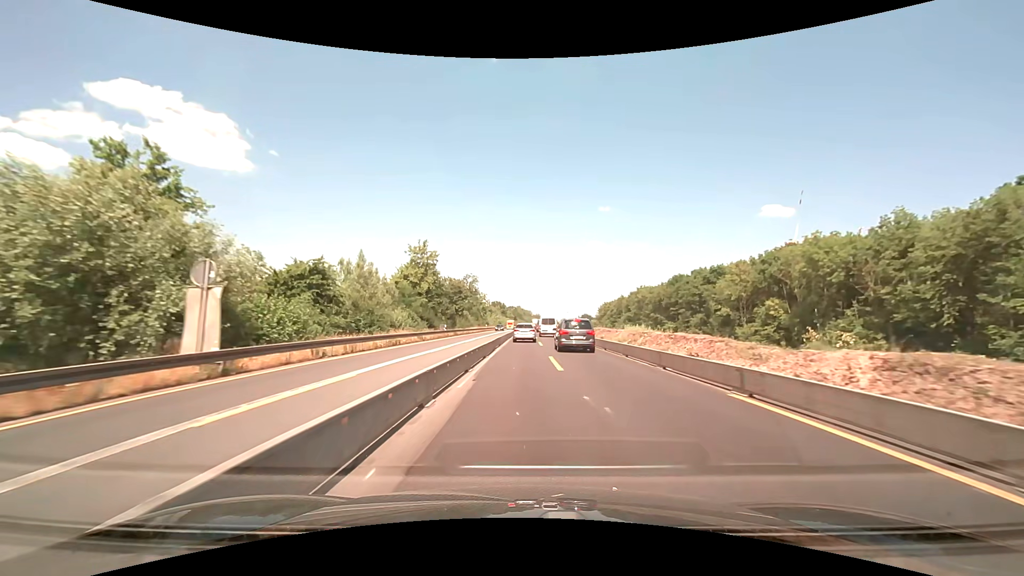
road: motorway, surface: concrete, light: Day
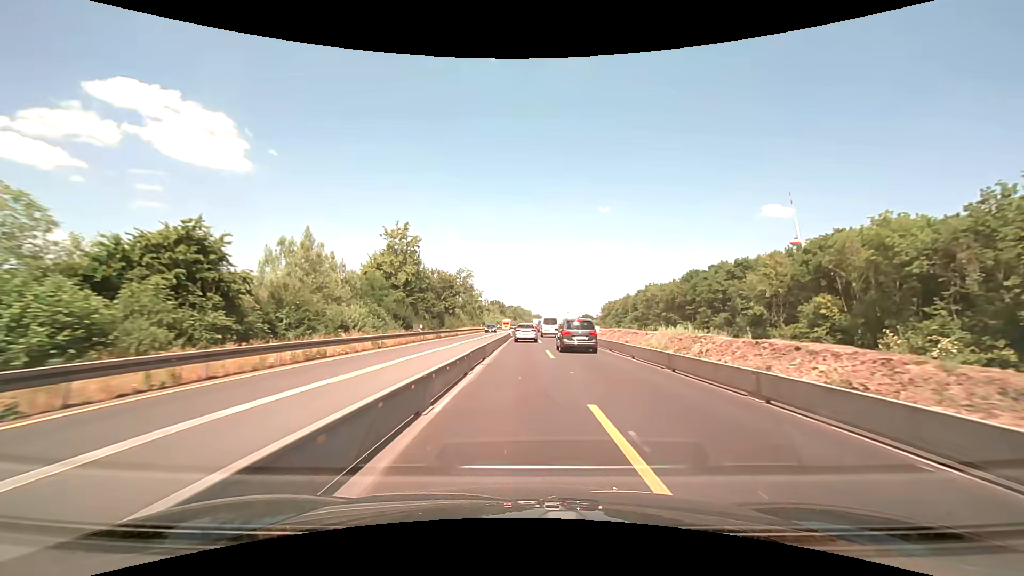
(0.0, +12.8) m; 0°
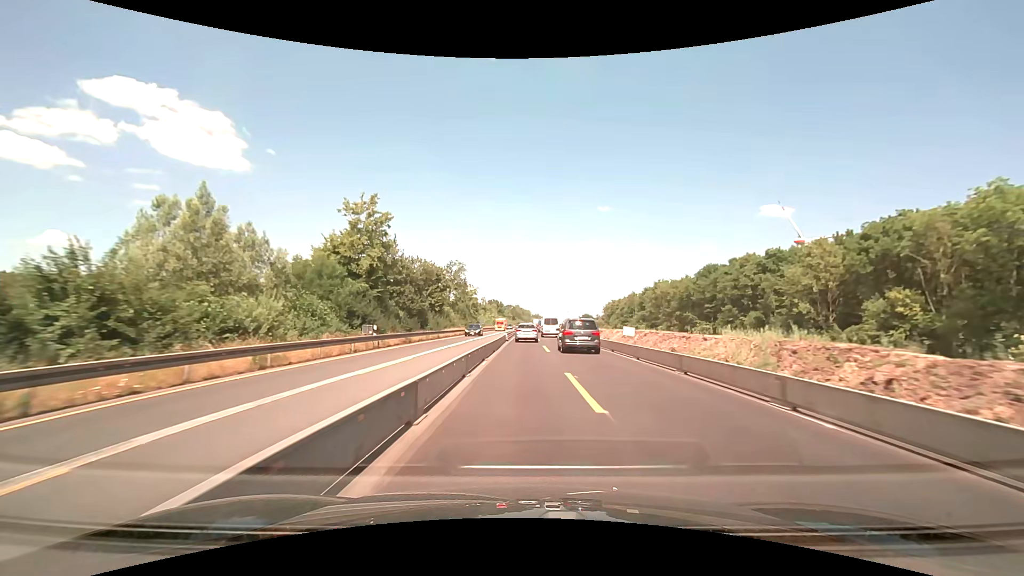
(0.0, +12.8) m; 0°
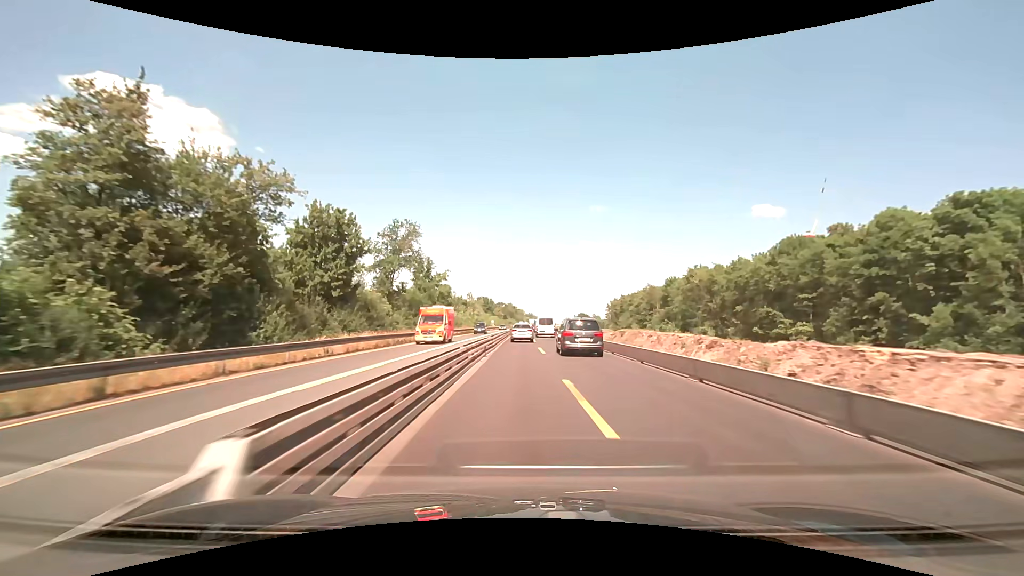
(+0.3, +38.3) m; +1°
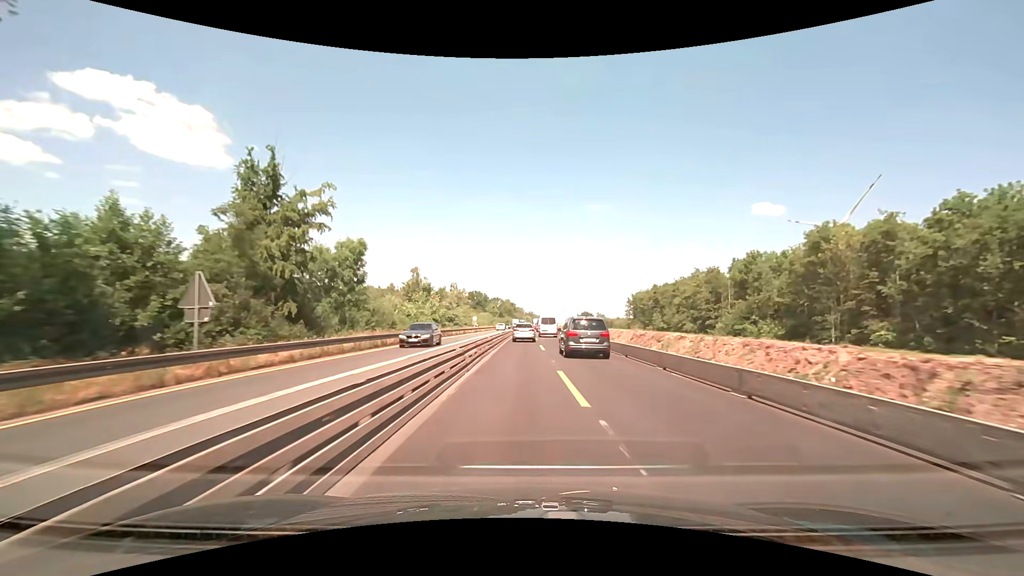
(0.0, +51.0) m; 0°
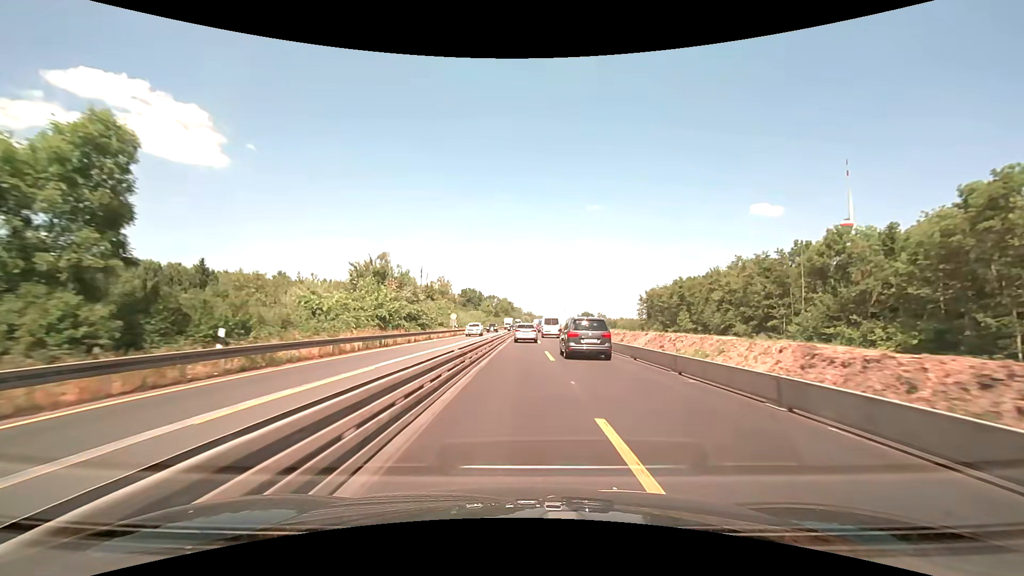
(0.0, +25.4) m; 0°
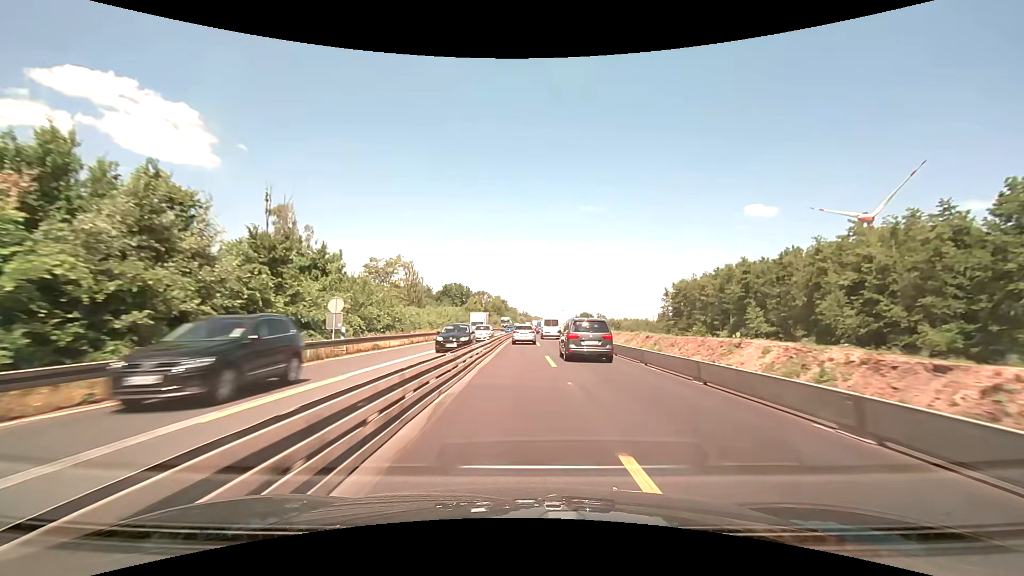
(+0.3, +38.4) m; +1°
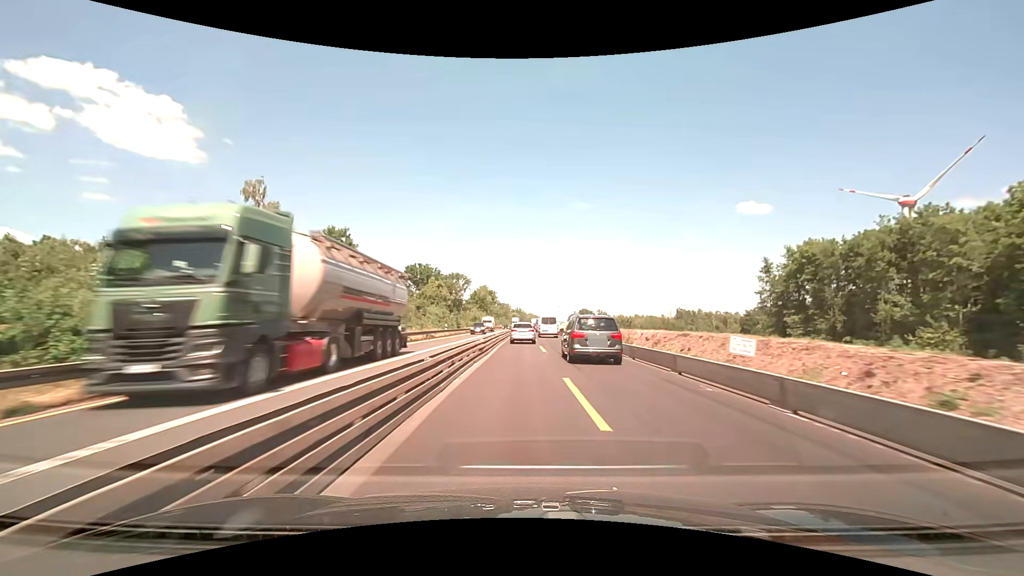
(+0.3, +64.5) m; +1°
(0, +10) (0, +20) (0, +30) (0, +40) (0, +50) (0, +60) (0, +70) (0, +80) (0, +90) (+1, +100) m
